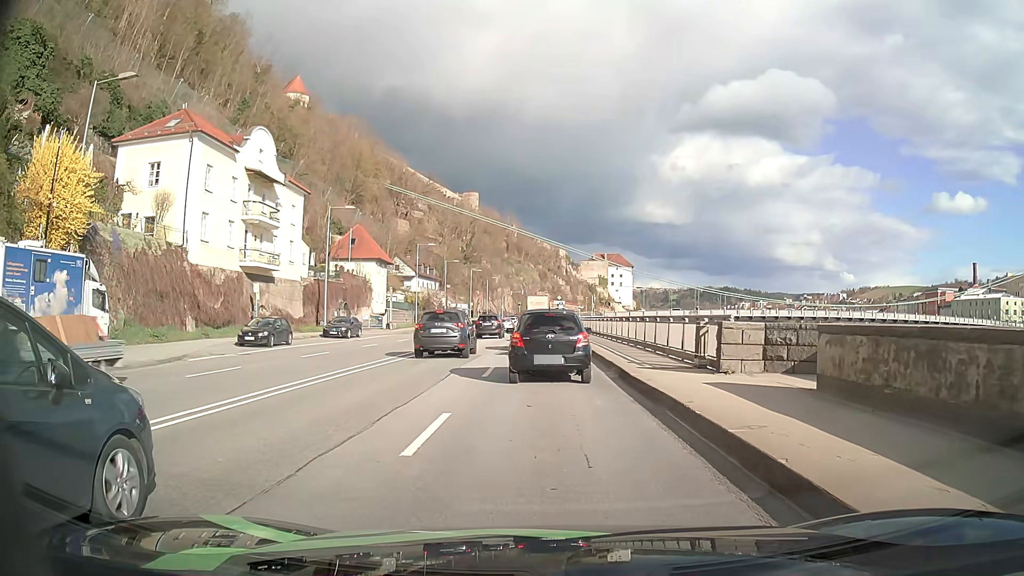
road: primary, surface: asphalt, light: Day
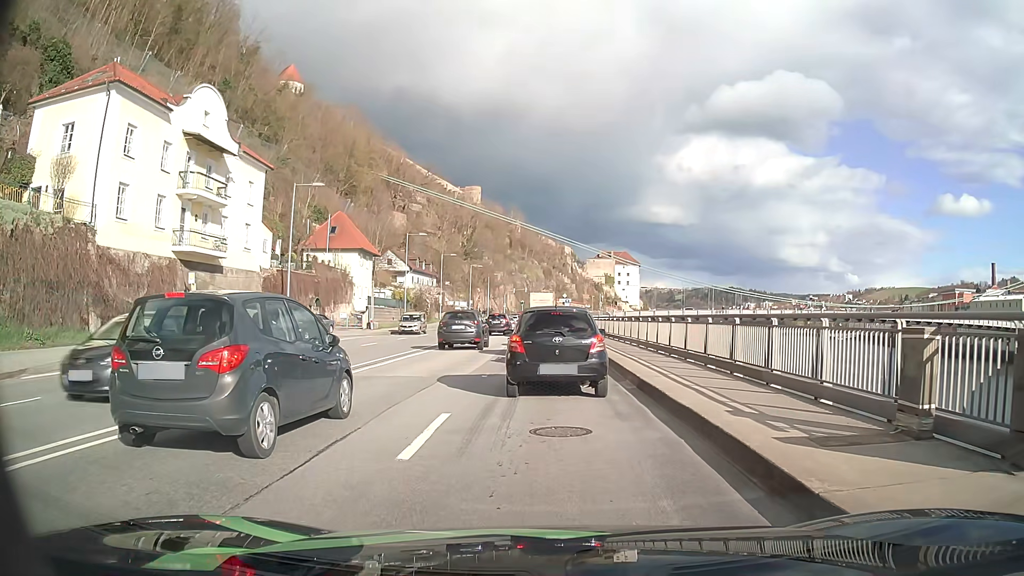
(-0.1, +9.2) m; -1°
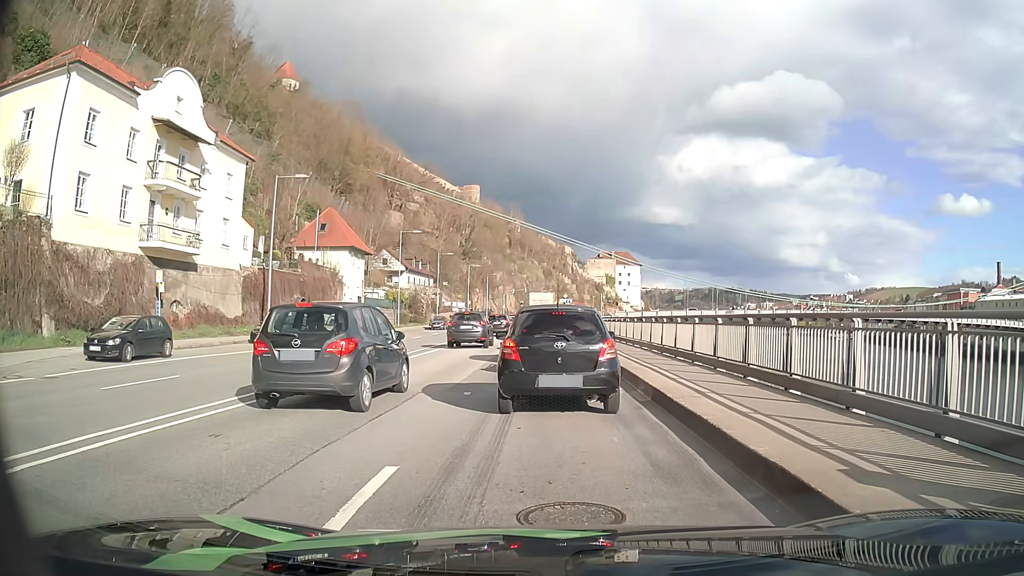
(0.0, +3.2) m; +1°
(0, +10) (0, +20) (0, +30) (0, +40) (-1, +50) (-1, +60) (-1, +70) (-1, +80) (-2, +90) (-2, +100) m
